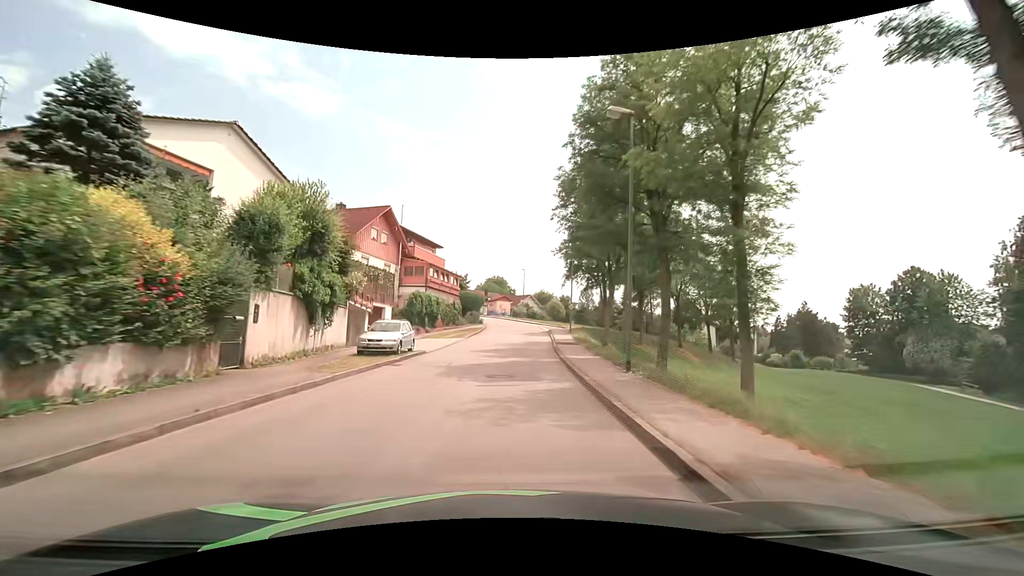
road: unclassified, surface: asphalt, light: Day
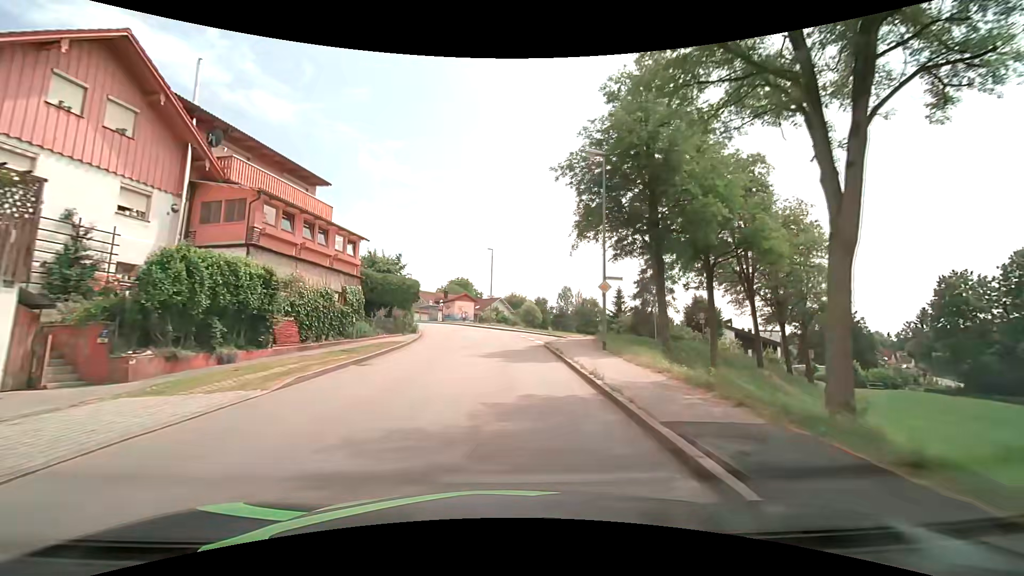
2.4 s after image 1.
(+1.0, +27.0) m; +5°
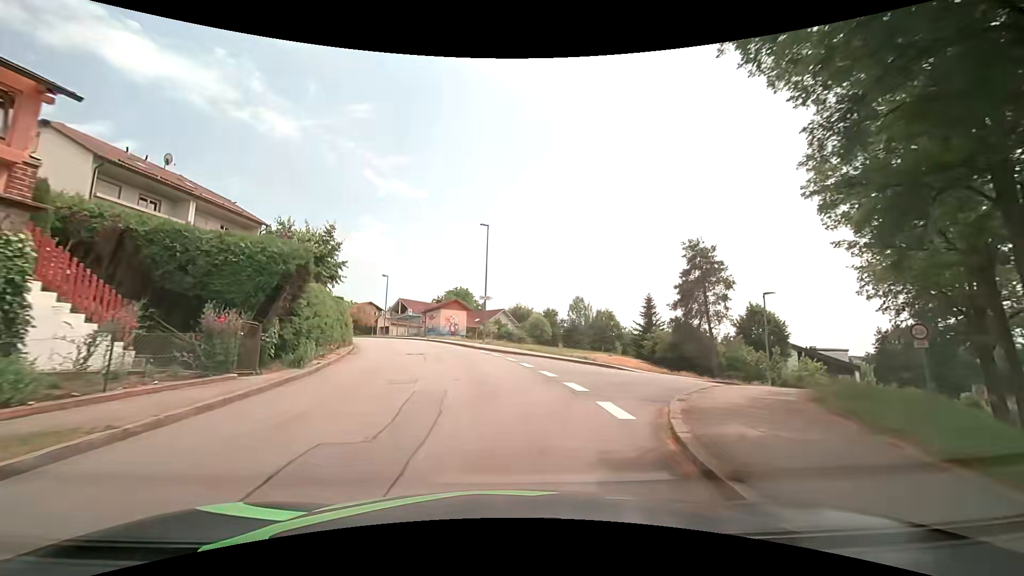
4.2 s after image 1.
(-0.2, +18.5) m; -1°
(0, +10) (-1, +20) (-4, +30) (-6, +39) (-10, +49) (-14, +58) (-20, +66) (-26, +74) (-33, +81) (-40, +88) m
